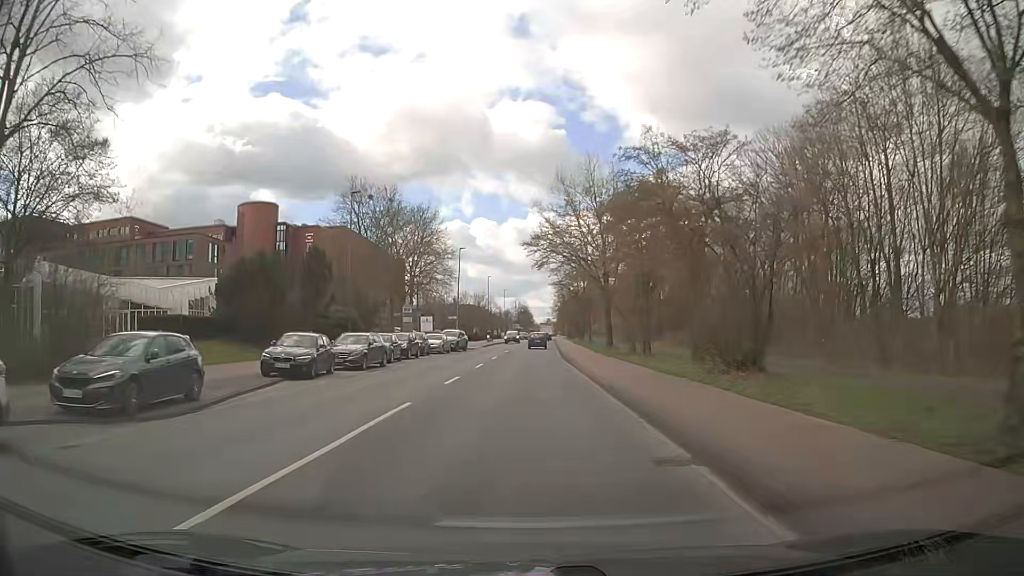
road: tertiary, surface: asphalt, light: Day
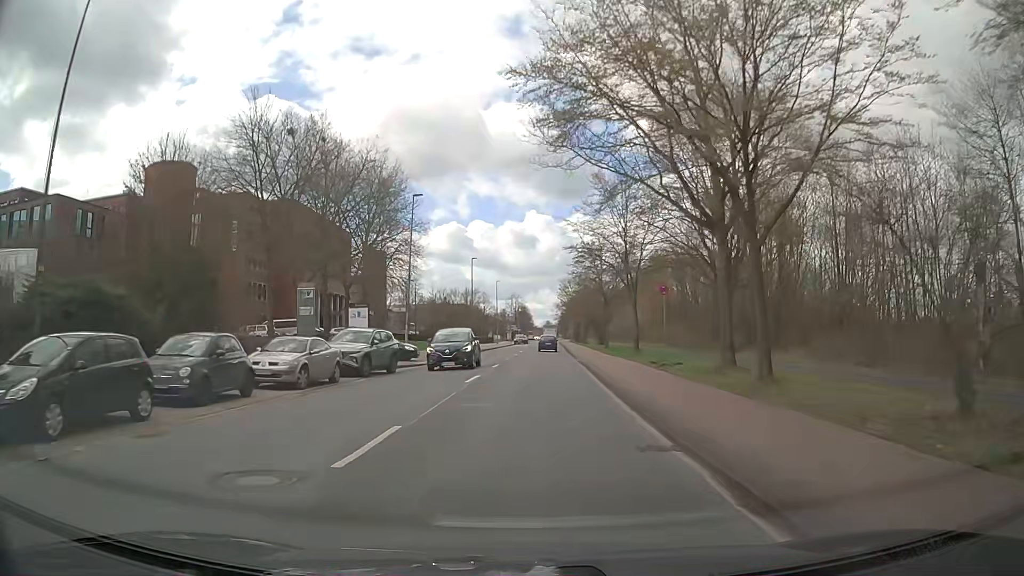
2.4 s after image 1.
(0.0, +29.4) m; 0°
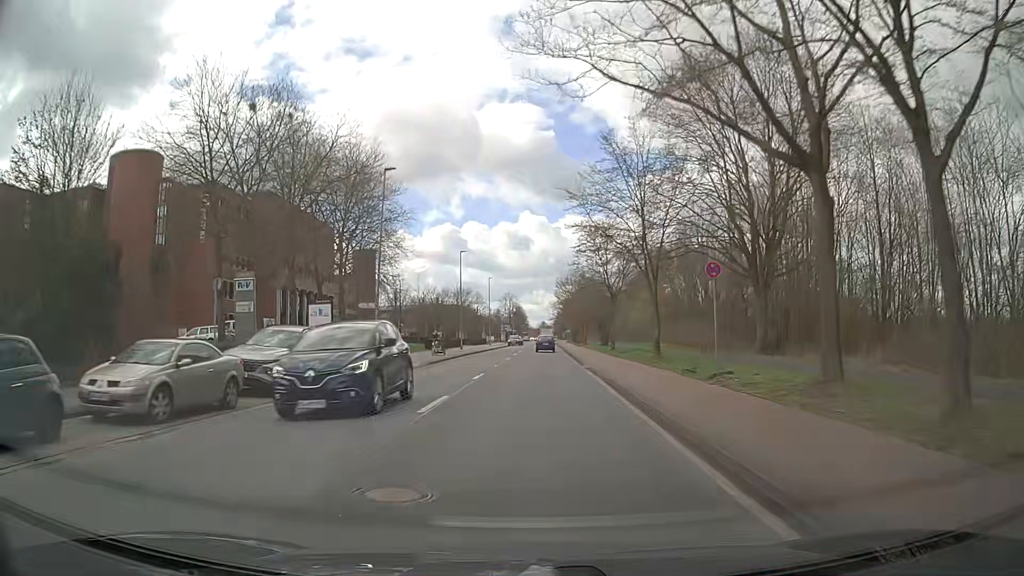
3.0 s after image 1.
(+0.1, +7.4) m; +1°
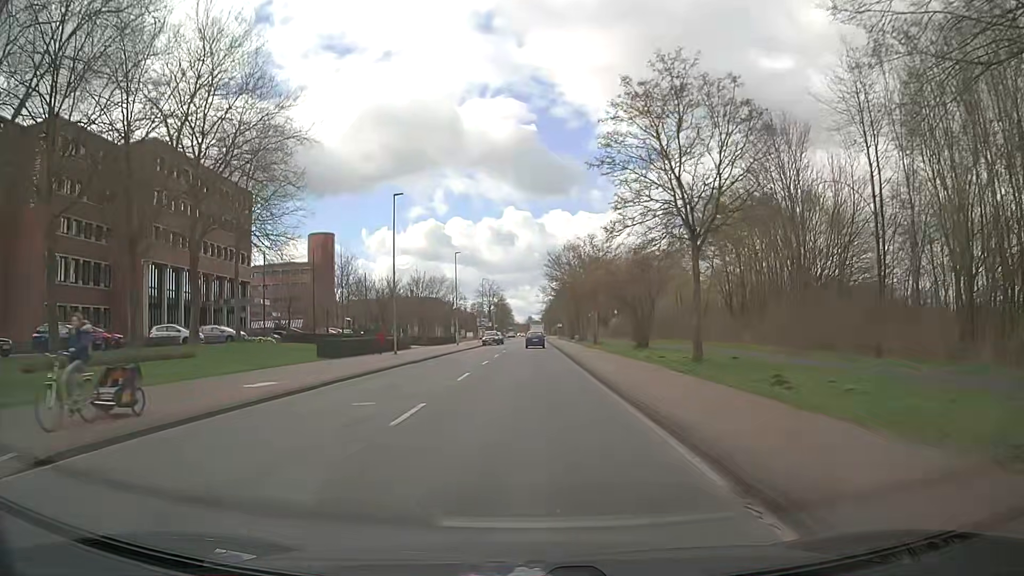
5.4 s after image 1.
(+0.4, +28.6) m; 0°
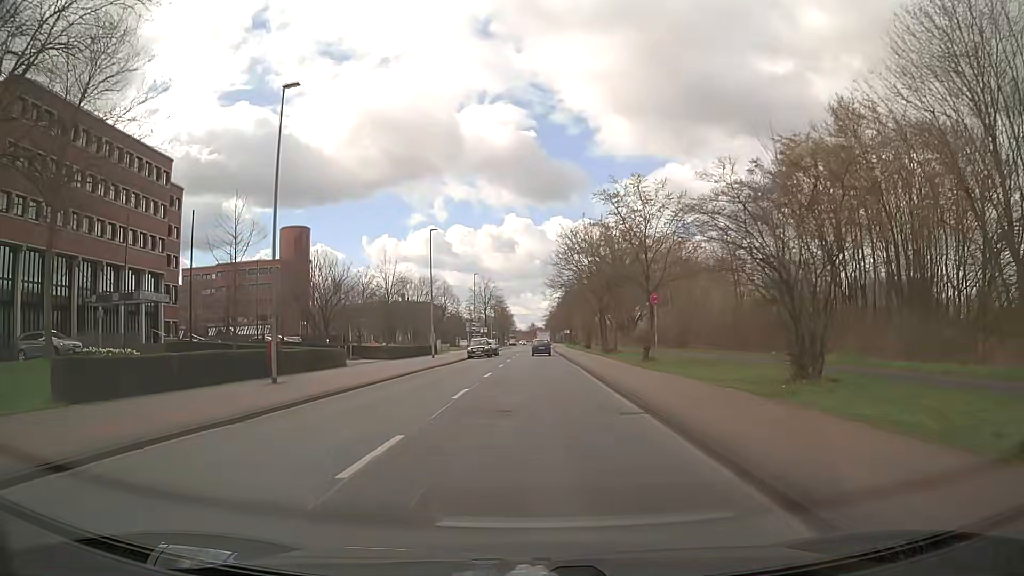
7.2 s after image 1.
(0.0, +21.6) m; 0°
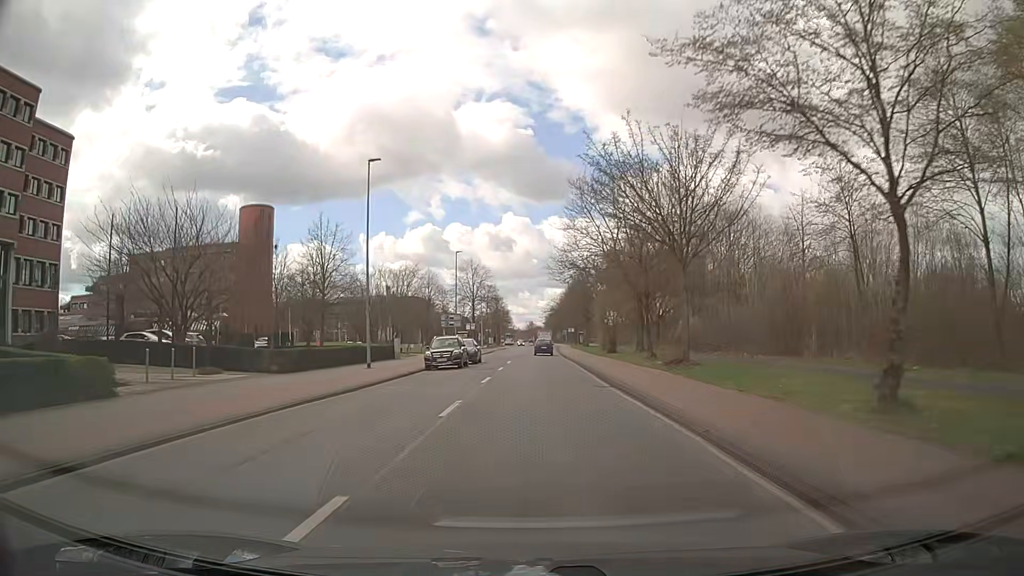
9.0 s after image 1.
(0.0, +21.8) m; 0°
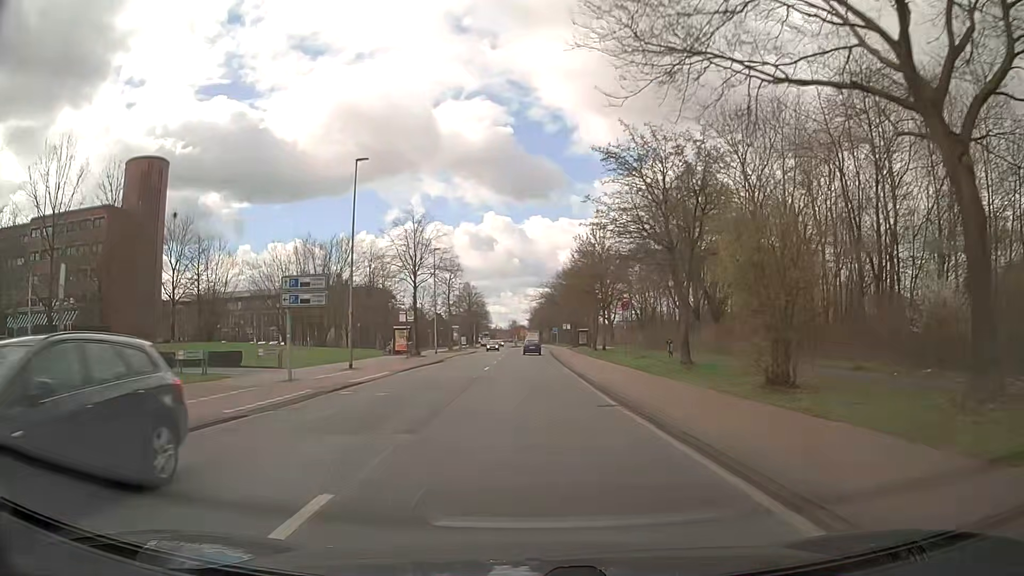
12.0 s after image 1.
(+0.2, +36.2) m; +1°
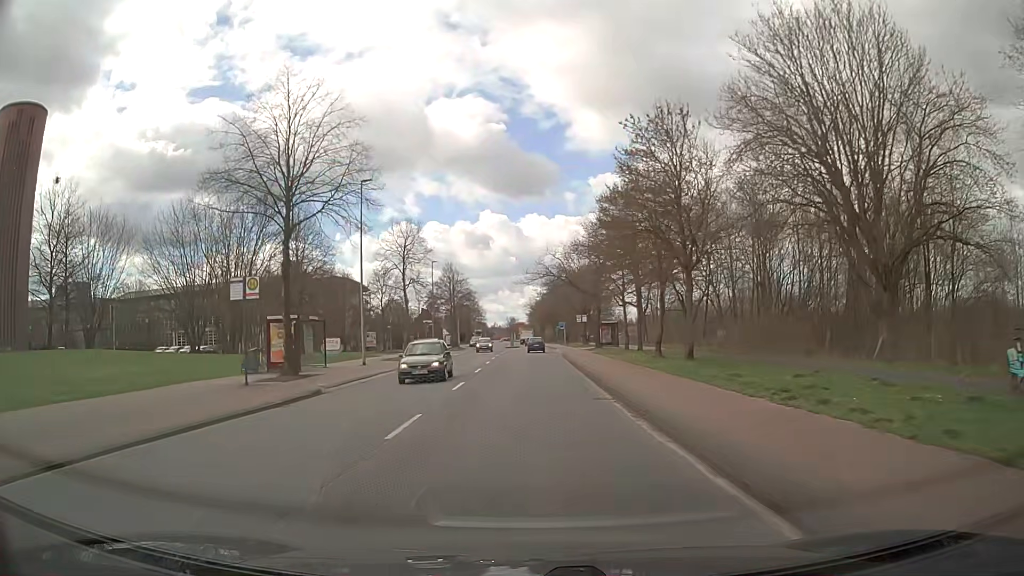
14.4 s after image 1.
(+0.1, +29.6) m; +1°
(0, +10) (0, +20) (0, +30) (0, +40) (0, +50) (0, +60) (0, +70) (0, +80) (0, +90) (0, +100) m
